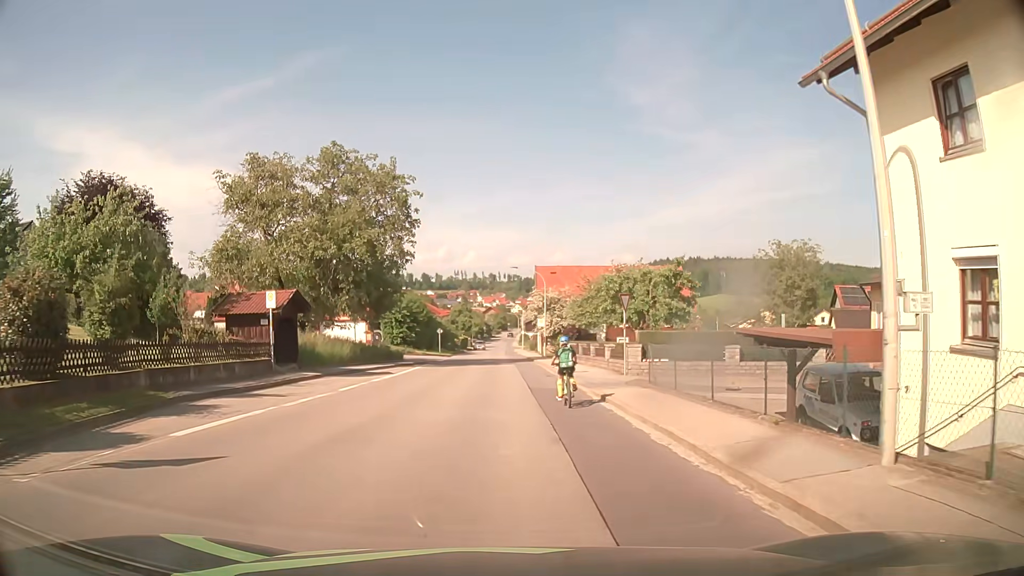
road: tertiary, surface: asphalt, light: Day
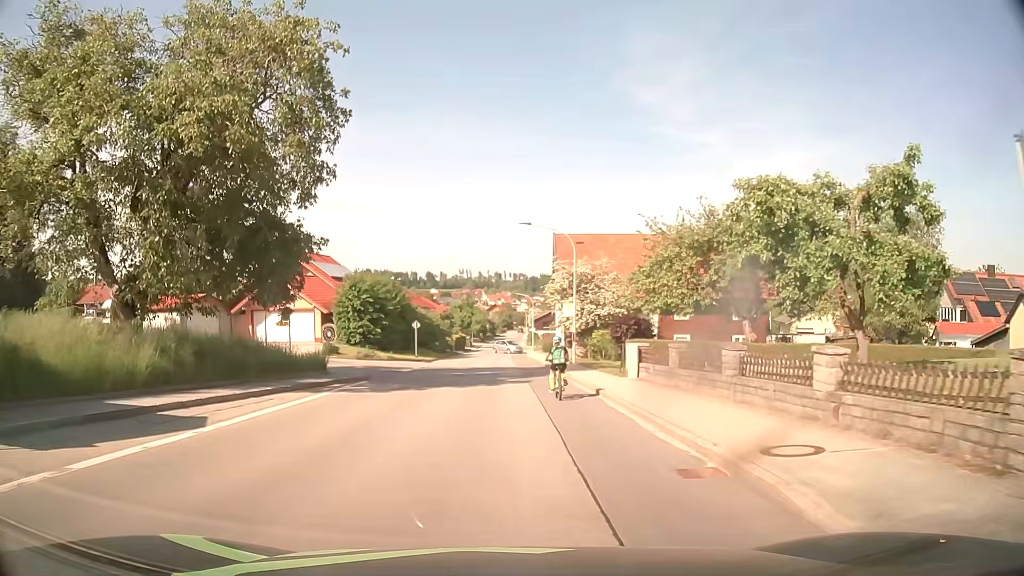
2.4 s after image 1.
(0.0, +20.4) m; 0°
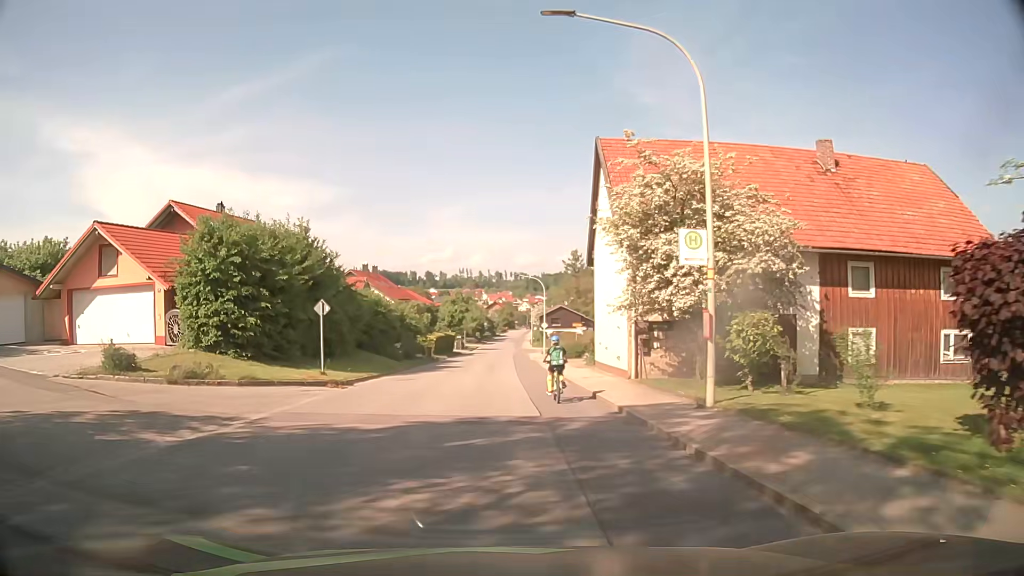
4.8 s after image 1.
(0.0, +23.5) m; -1°
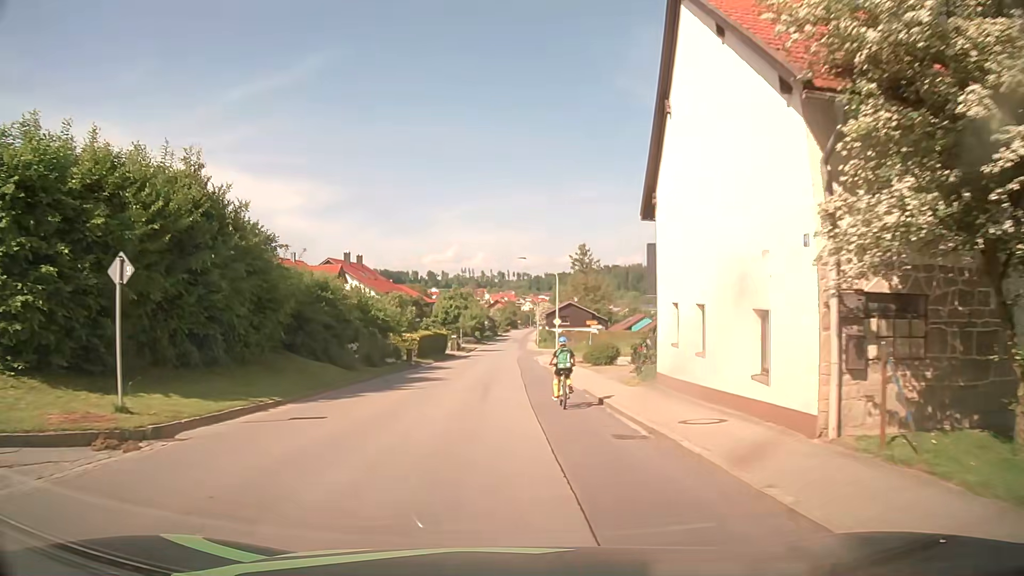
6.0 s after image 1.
(+0.1, +12.3) m; 0°
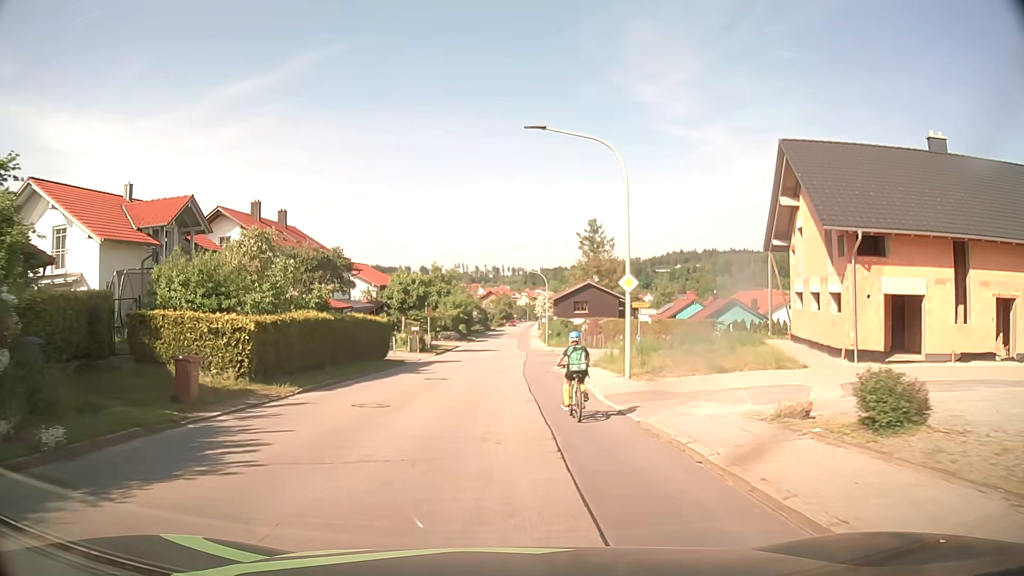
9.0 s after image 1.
(0.0, +29.0) m; 0°
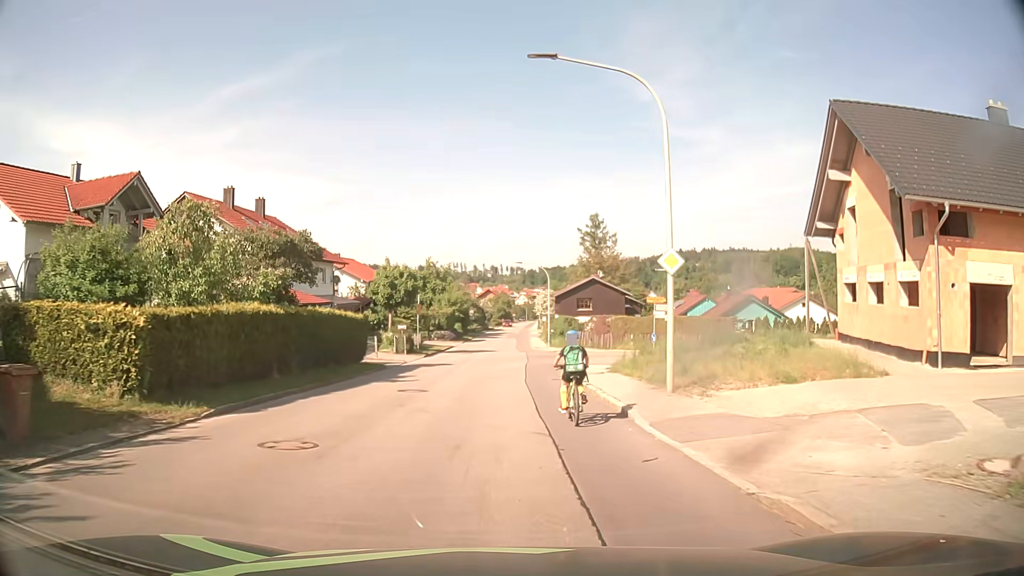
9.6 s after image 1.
(0.0, +5.1) m; 0°
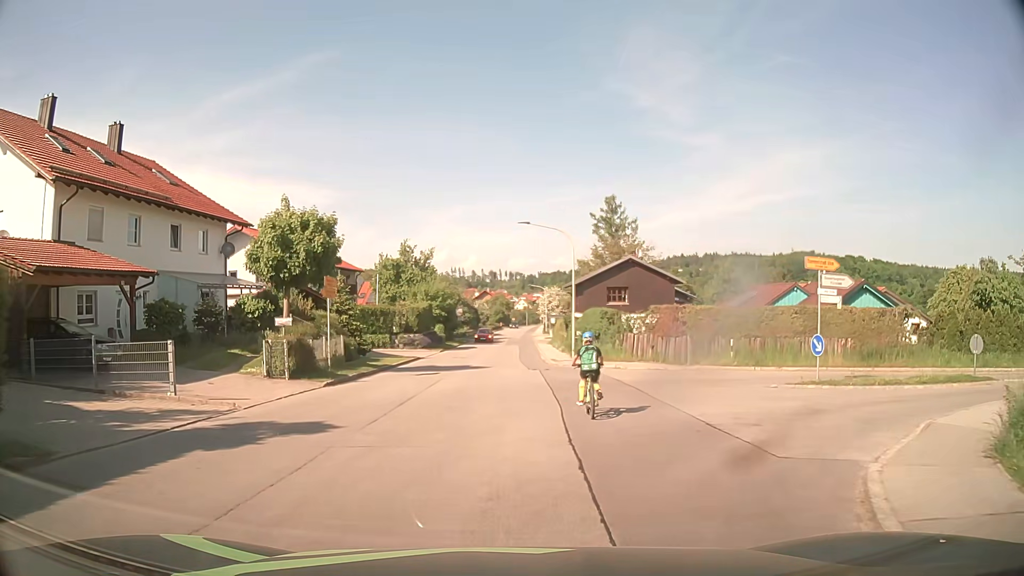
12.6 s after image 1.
(0.0, +22.0) m; 0°
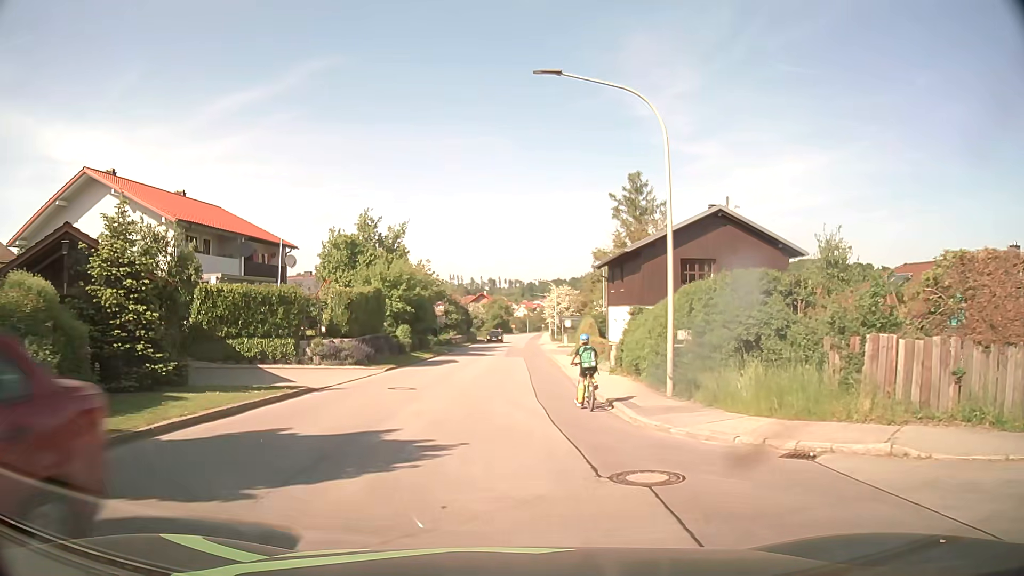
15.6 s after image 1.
(+0.1, +21.7) m; 0°
(0, +10) (0, +20) (0, +30) (+1, +40) (+1, +50) (+1, +60) (+2, +70) (+2, +80) (+3, +90) (+3, +100) m
